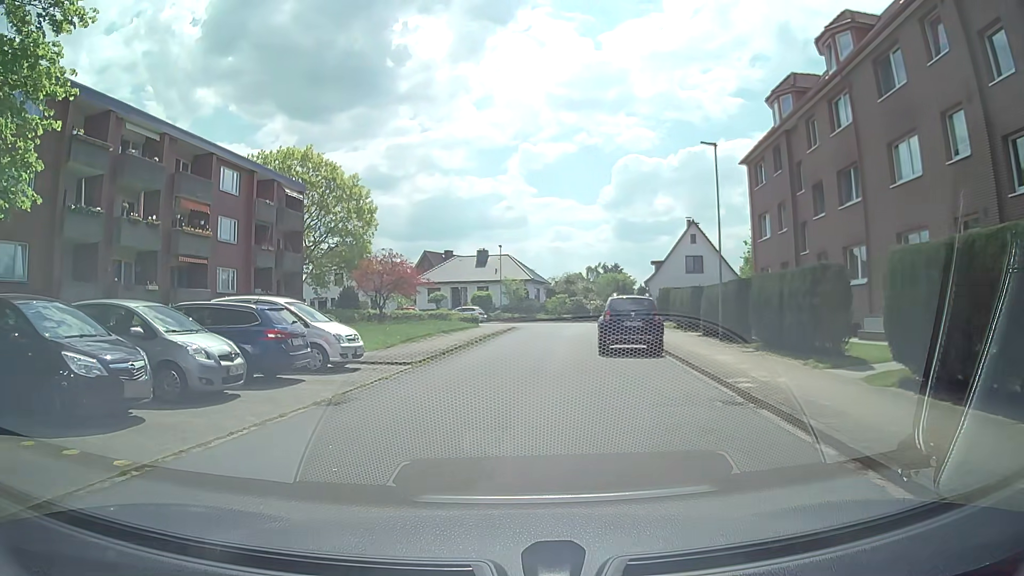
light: Day
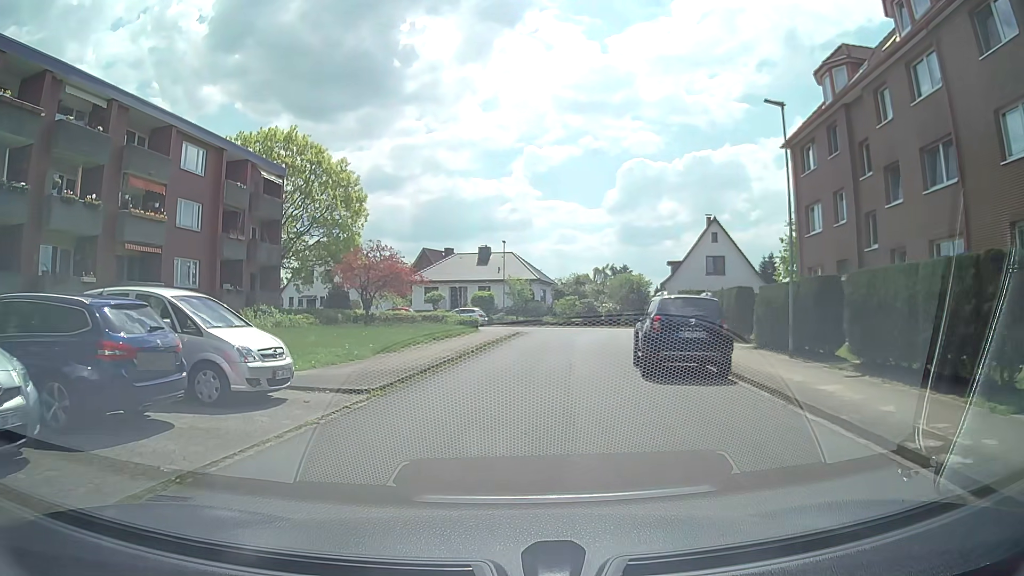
(-0.1, +5.6) m; -1°
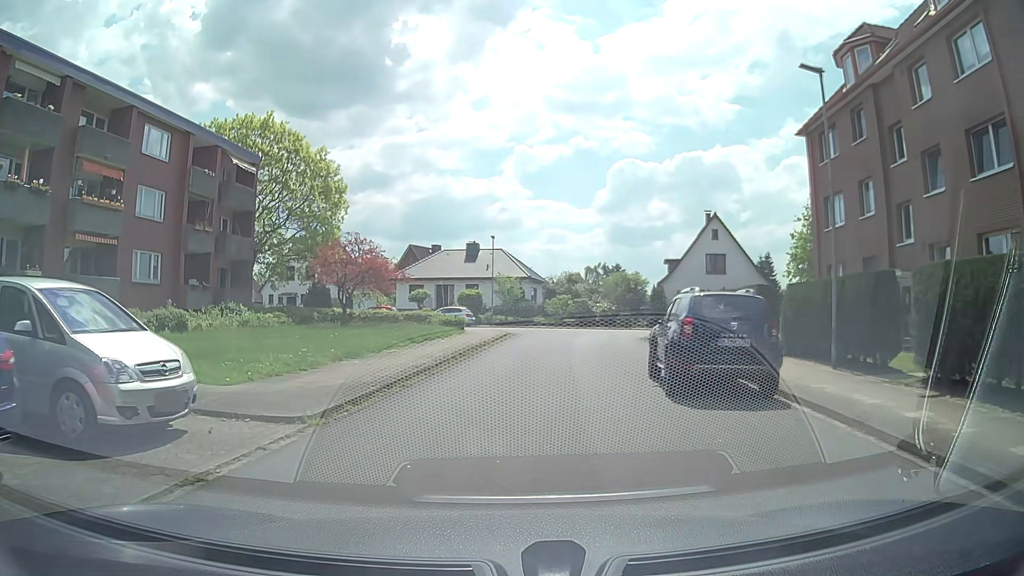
(0.0, +3.0) m; +2°
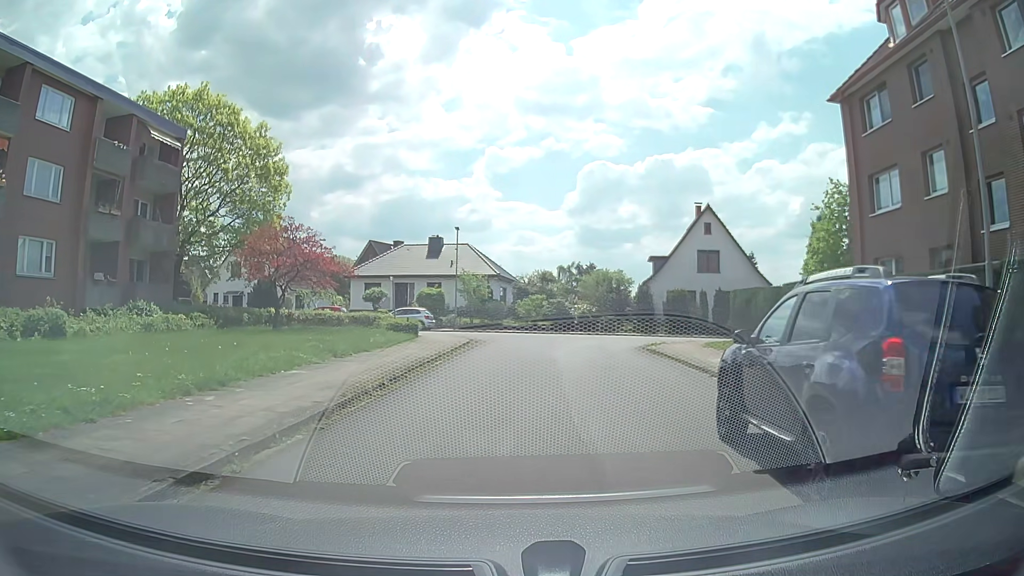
(+0.1, +6.3) m; +2°
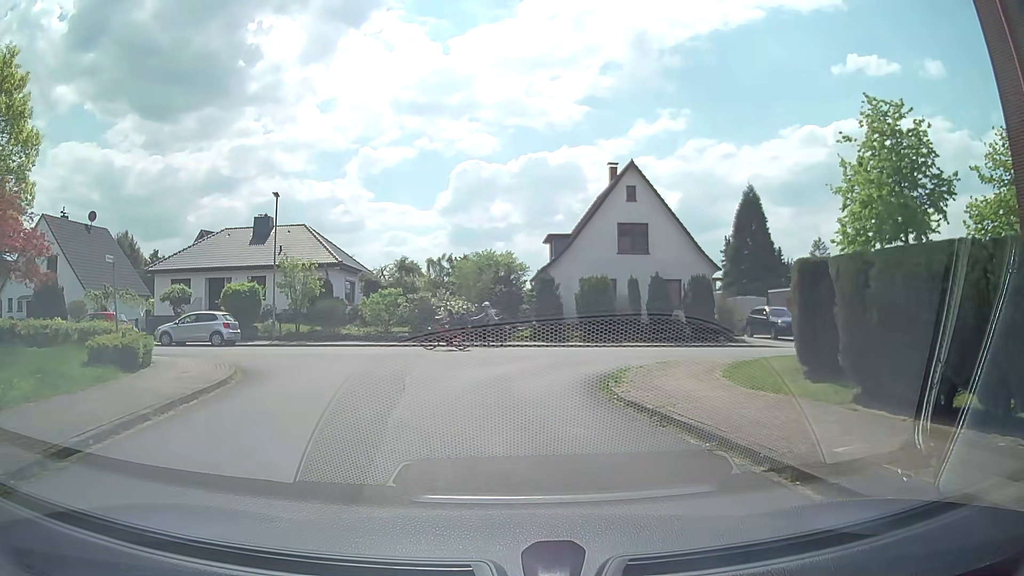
(+1.1, +14.0) m; +11°
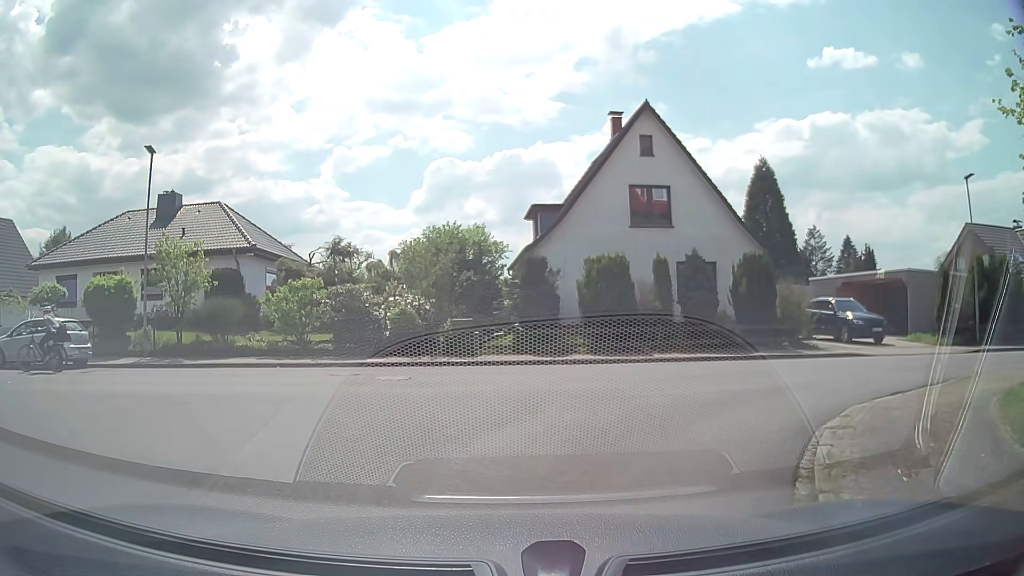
(0.0, +9.8) m; +2°
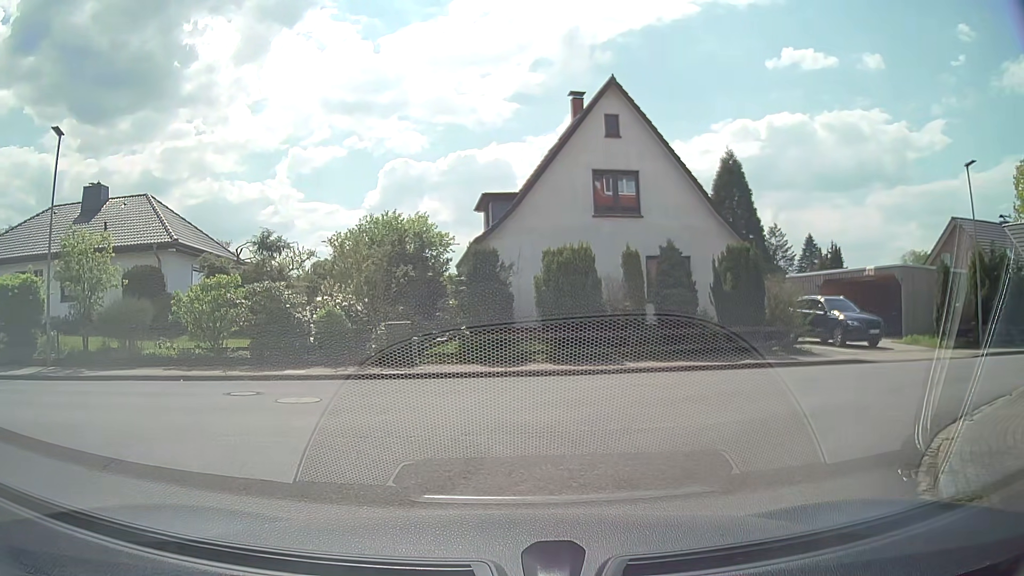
(+0.1, +2.9) m; +4°
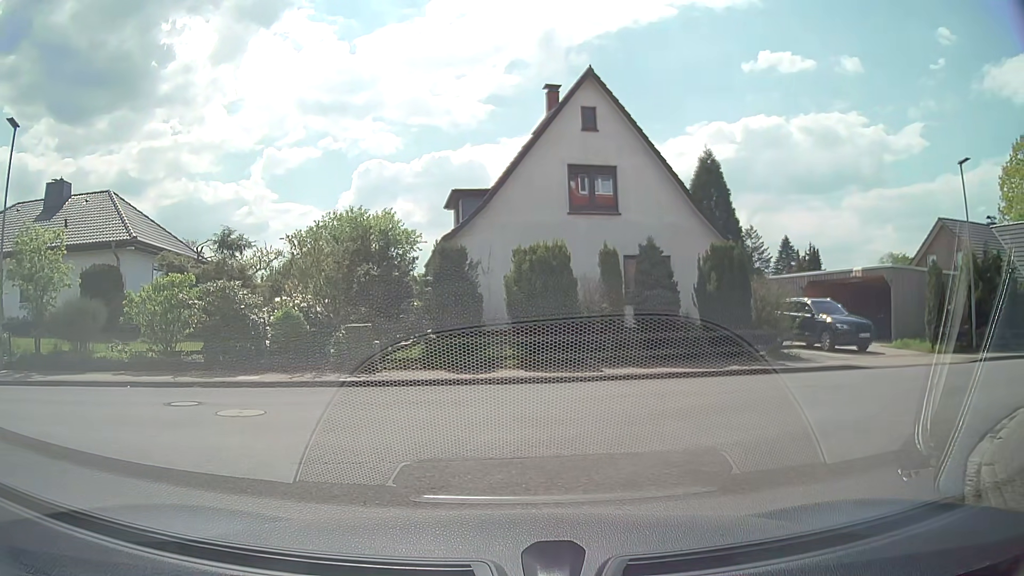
(0.0, +1.1) m; +4°
